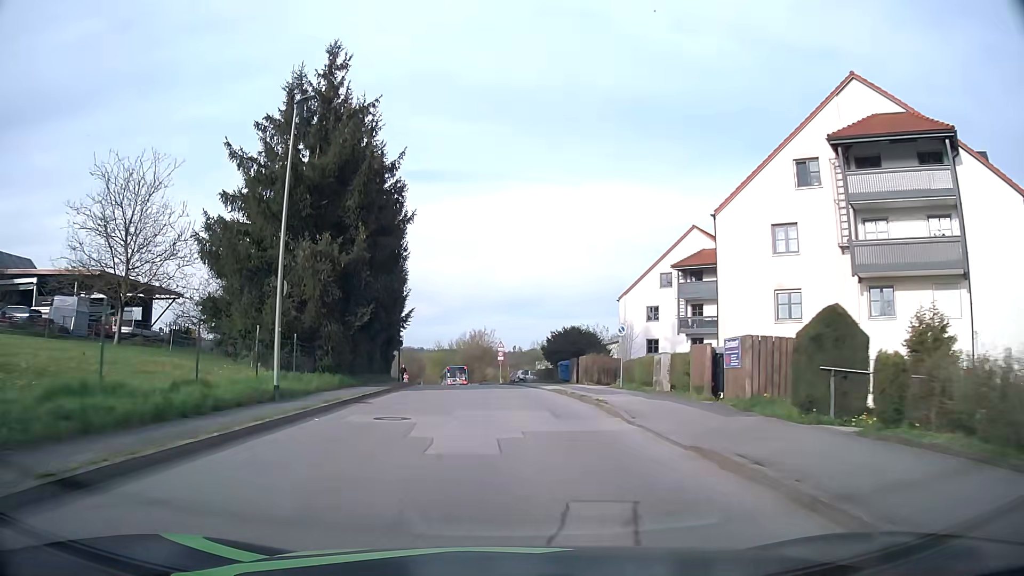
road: unclassified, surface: asphalt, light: Day
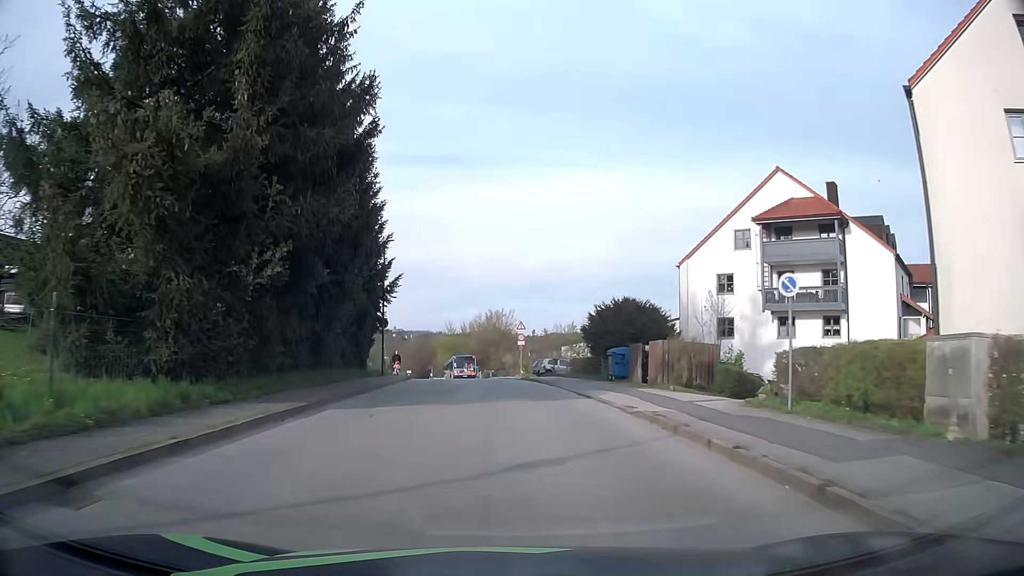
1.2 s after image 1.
(-0.3, +14.5) m; -1°
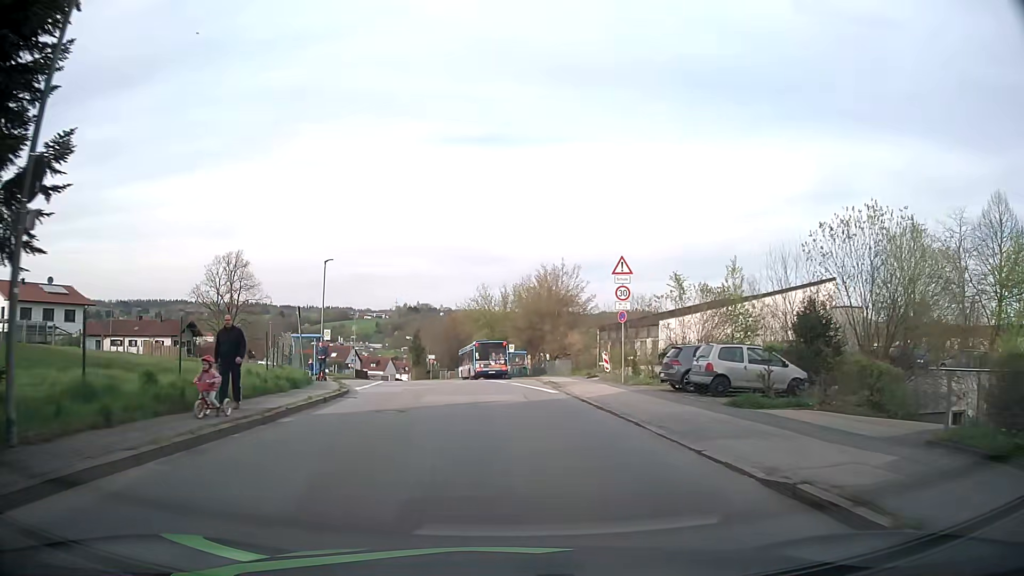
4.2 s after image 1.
(-1.2, +33.1) m; -5°
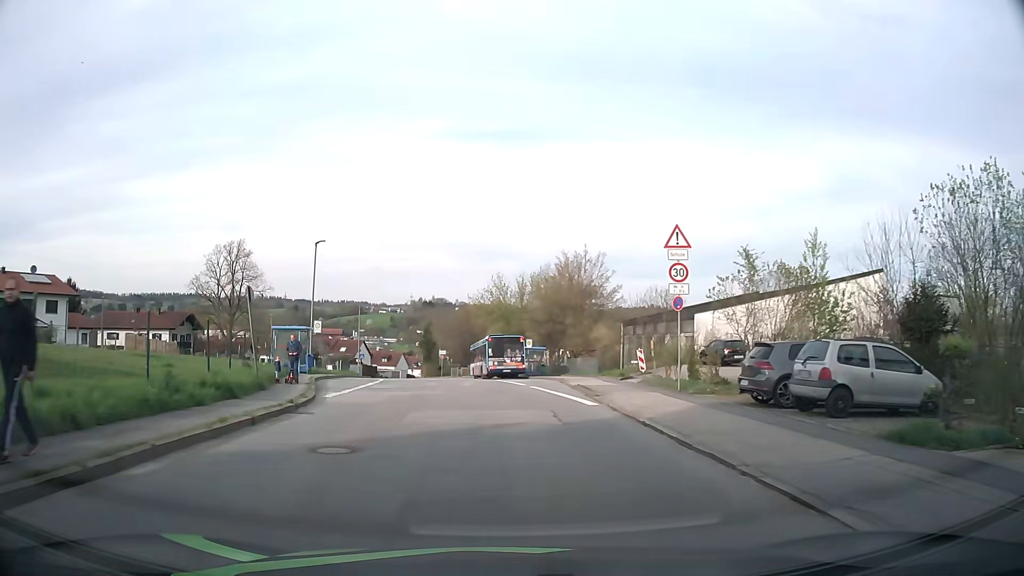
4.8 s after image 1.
(0.0, +6.1) m; 0°
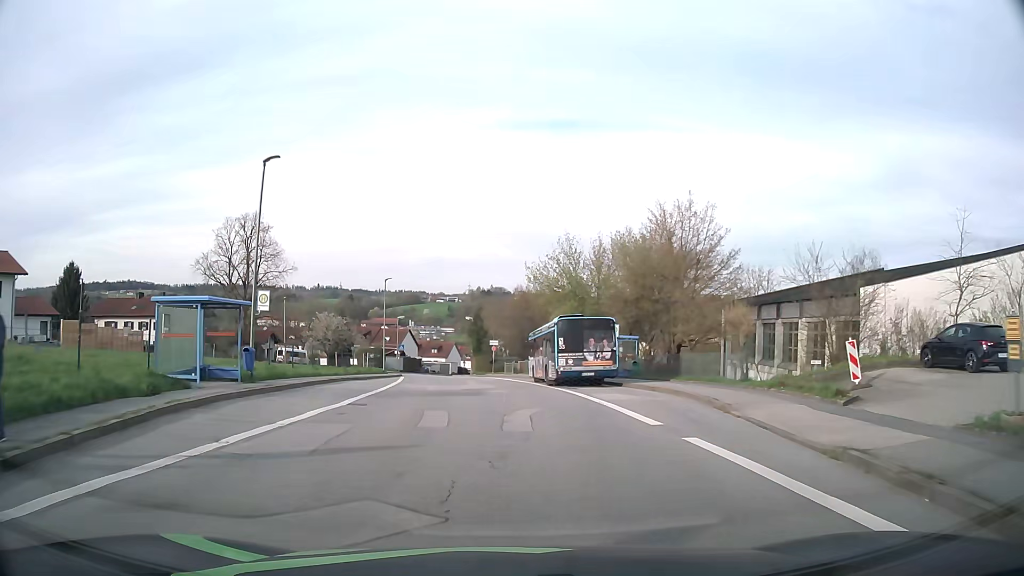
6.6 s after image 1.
(-0.9, +17.2) m; -5°
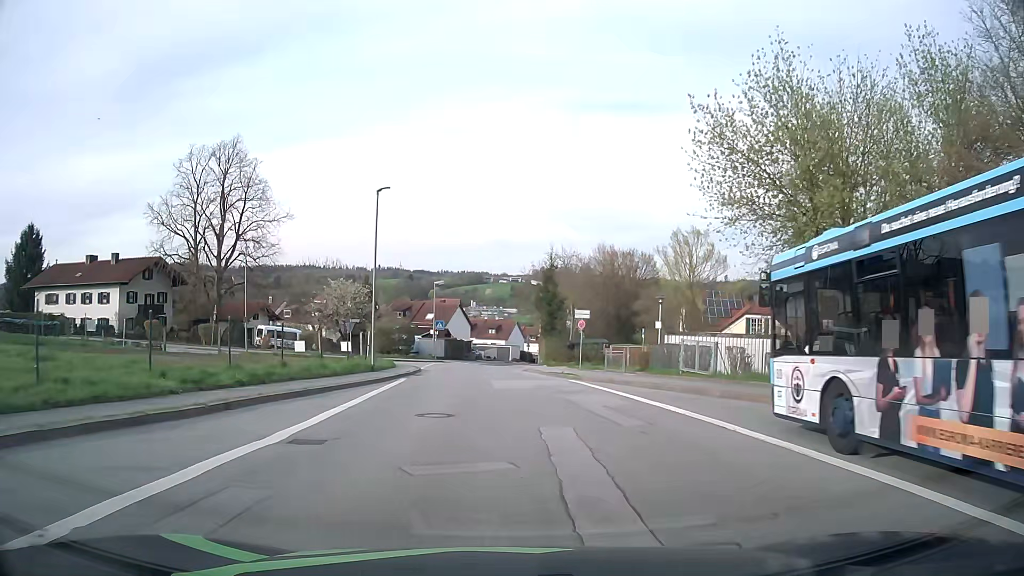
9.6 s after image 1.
(-1.7, +28.7) m; -5°
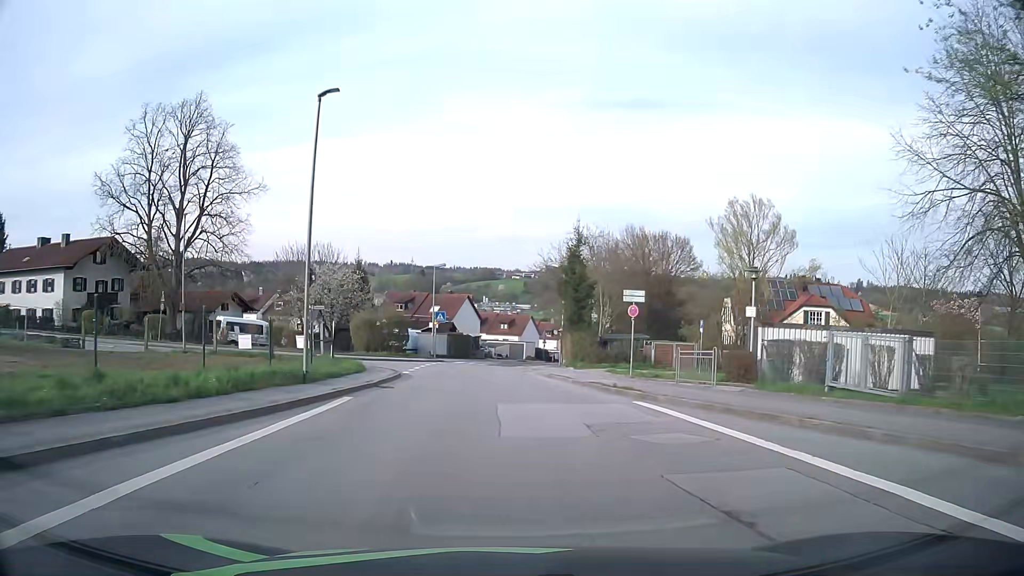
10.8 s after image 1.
(-0.2, +12.0) m; -1°
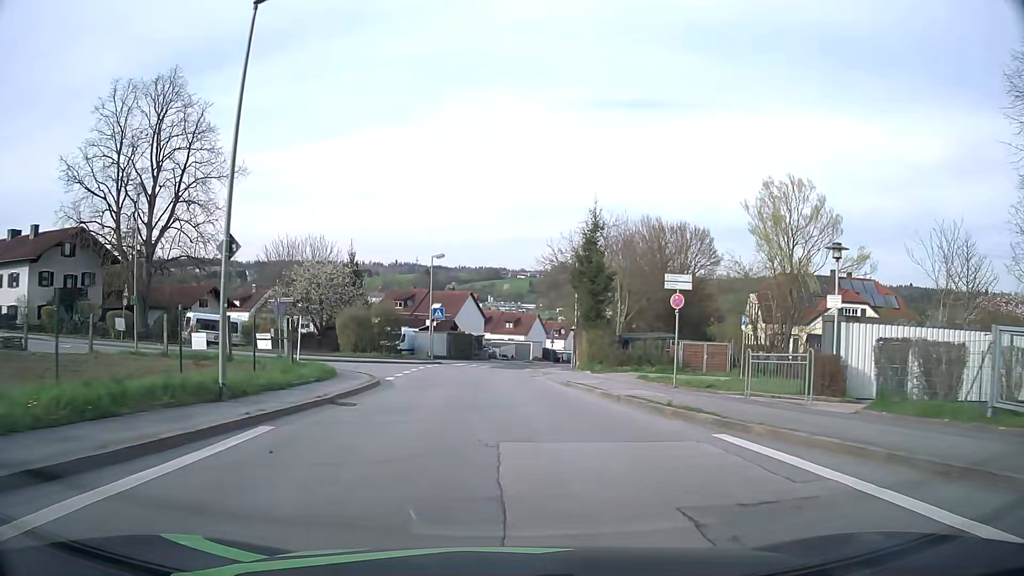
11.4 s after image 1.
(-0.1, +6.0) m; -1°
(0, +10) (0, +20) (-1, +30) (-1, +40) (0, +50) (+2, +60) (+4, +70) (+6, +79) (+9, +89) (+12, +98) m
